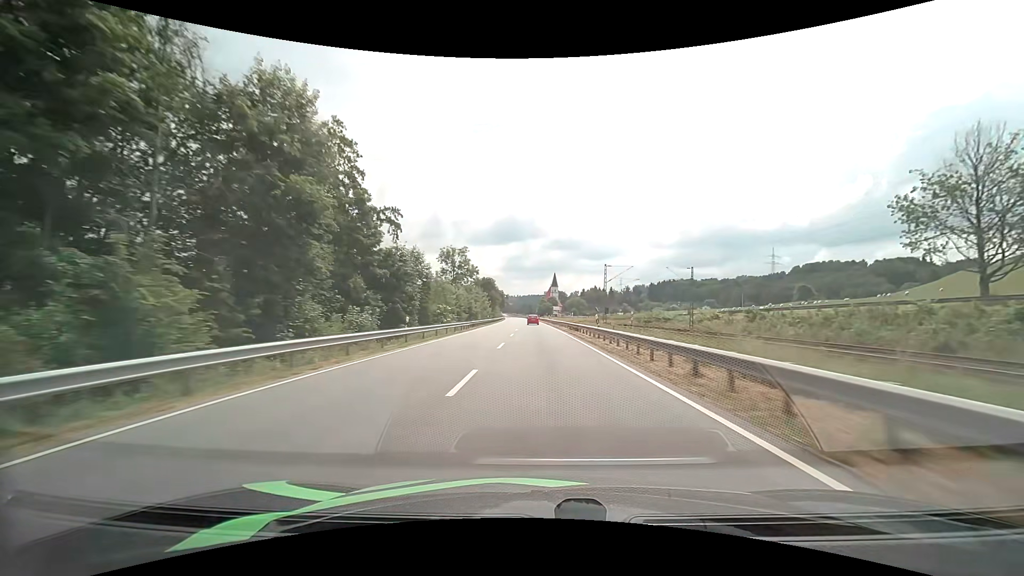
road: primary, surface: asphalt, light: Day
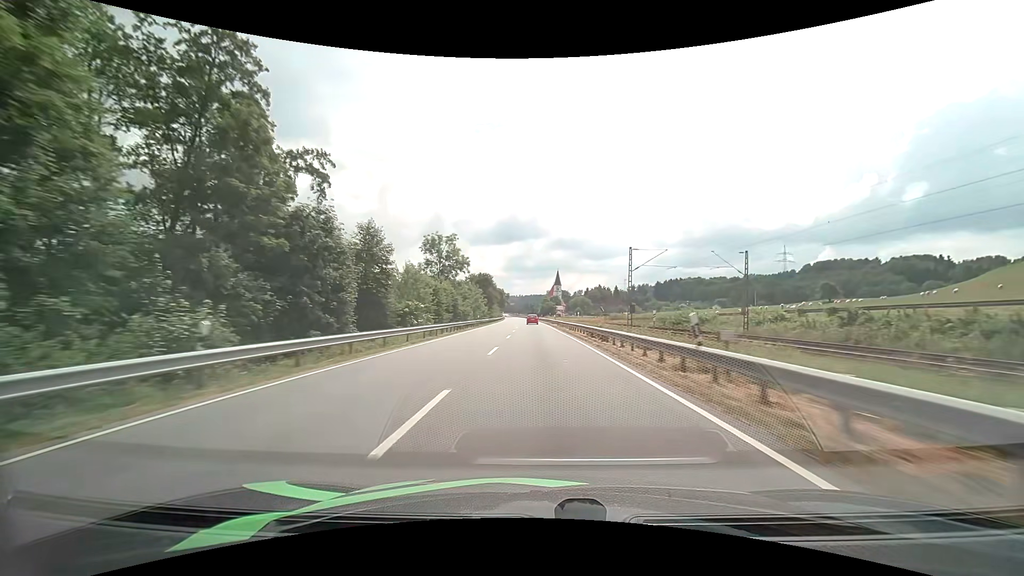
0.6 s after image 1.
(0.0, +15.6) m; 0°
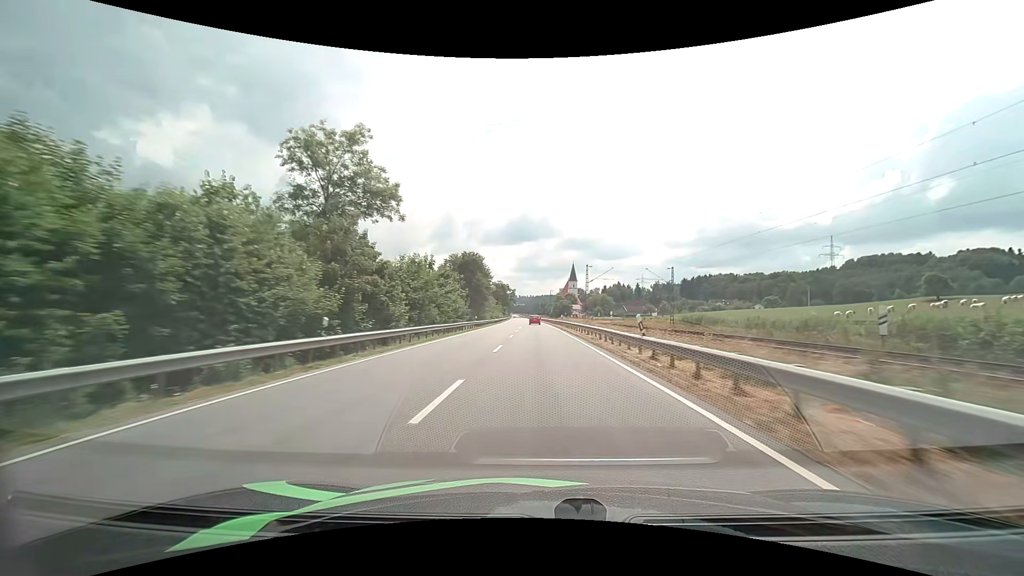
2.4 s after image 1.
(-0.6, +47.1) m; -1°
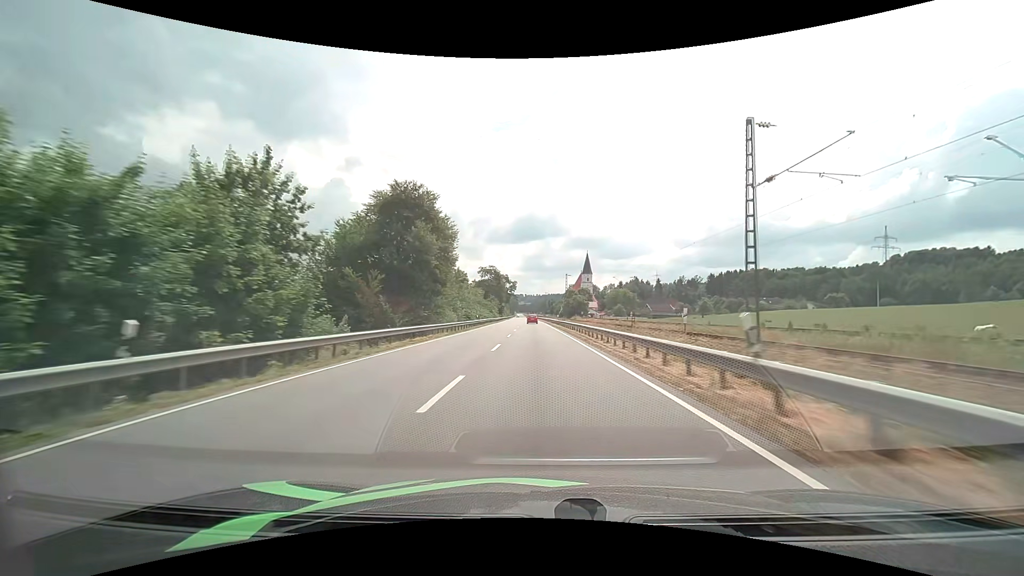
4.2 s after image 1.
(-0.3, +47.8) m; -1°
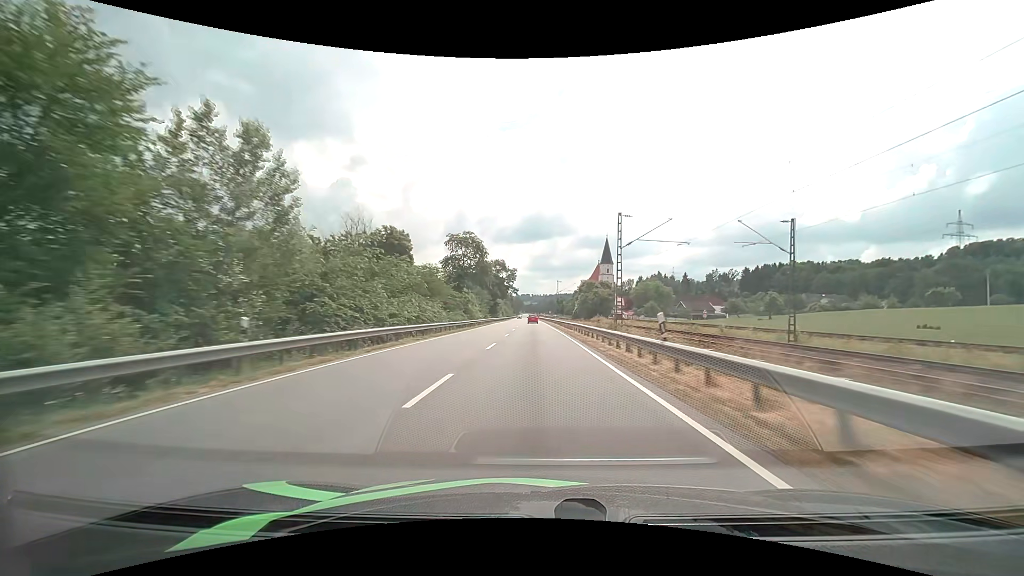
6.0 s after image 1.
(-0.3, +48.1) m; -1°
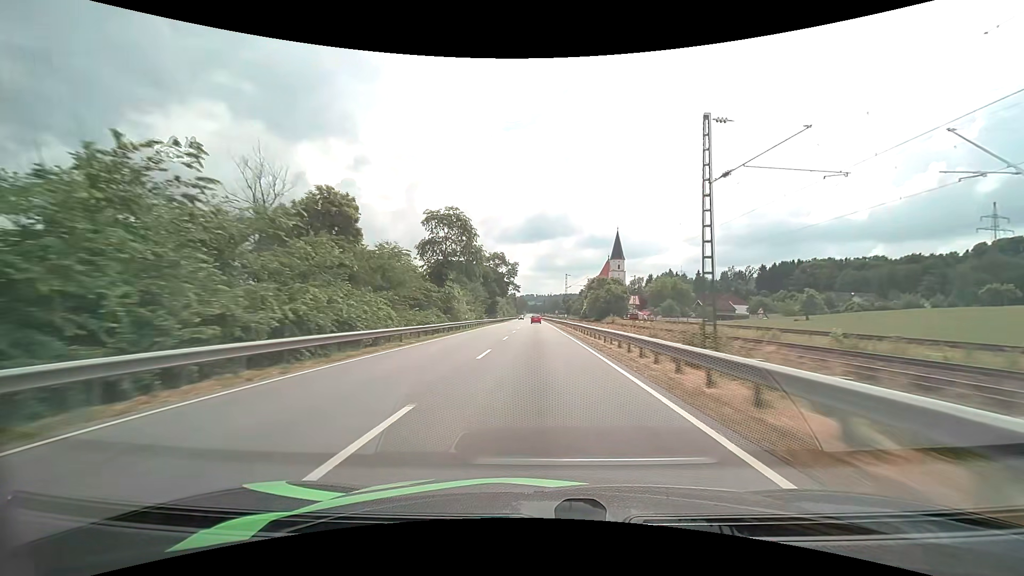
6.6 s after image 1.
(-0.1, +16.0) m; -1°
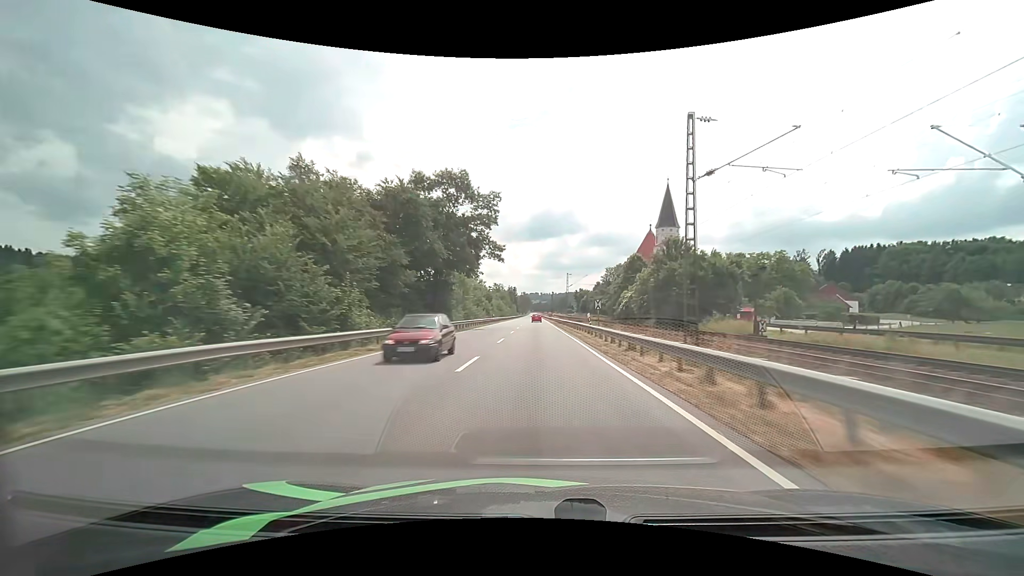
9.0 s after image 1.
(-0.1, +64.1) m; 0°
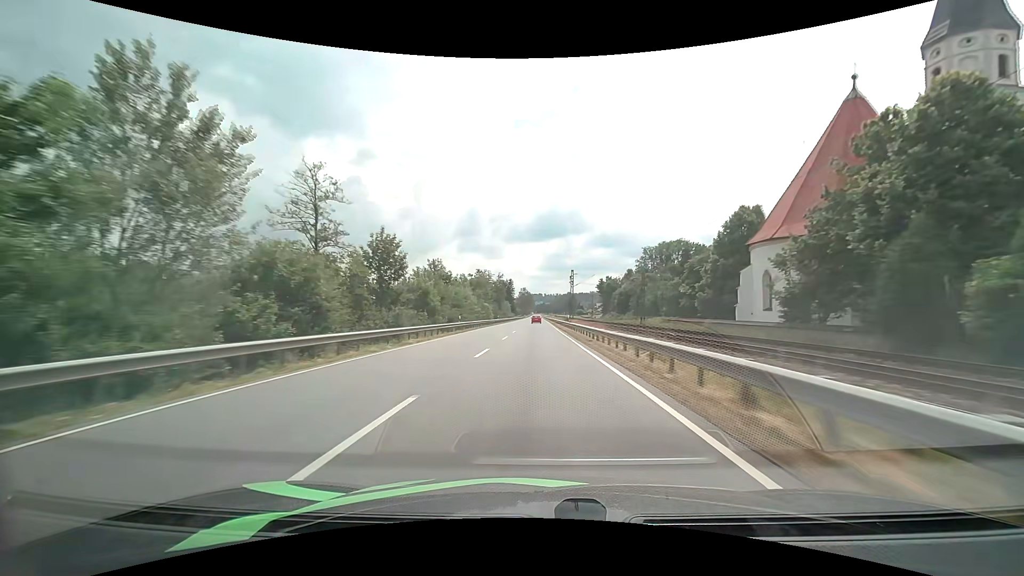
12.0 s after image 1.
(-0.3, +80.2) m; 0°
(0, +10) (0, +20) (0, +30) (0, +40) (0, +50) (-1, +60) (-1, +70) (-1, +80) (-1, +90) (-1, +100) m
